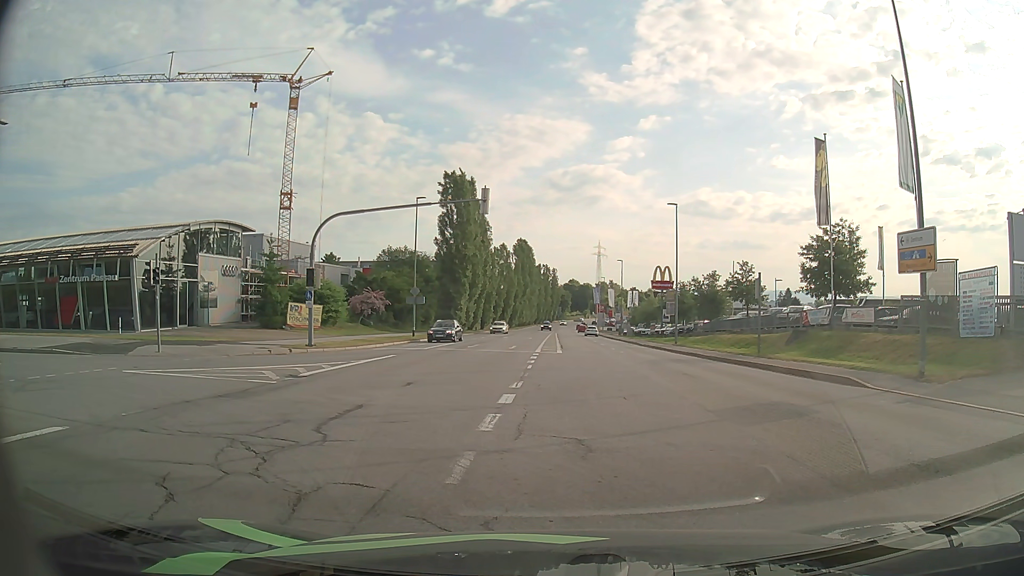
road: secondary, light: Day
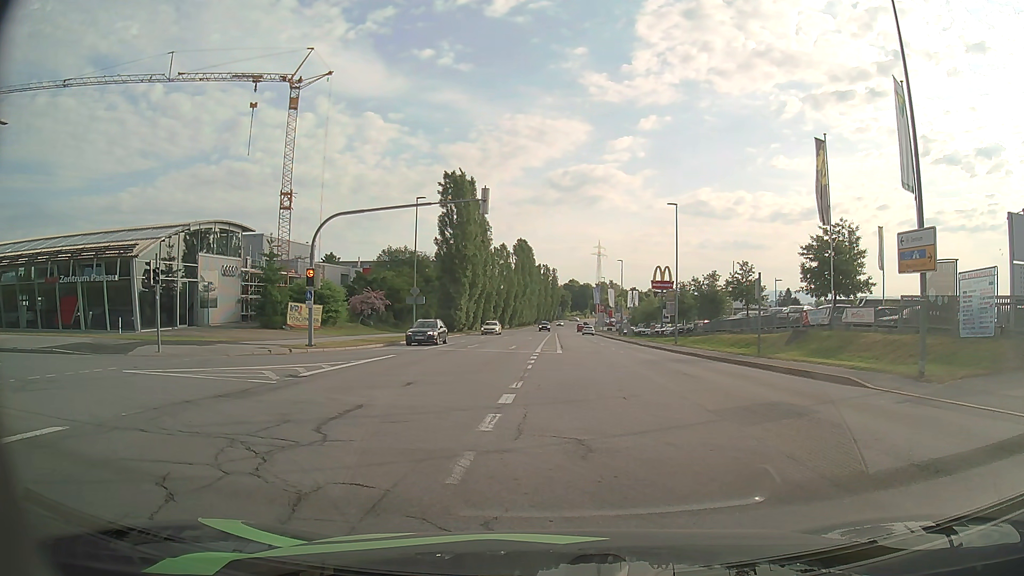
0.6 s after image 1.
(0.0, 0.0) m; 0°
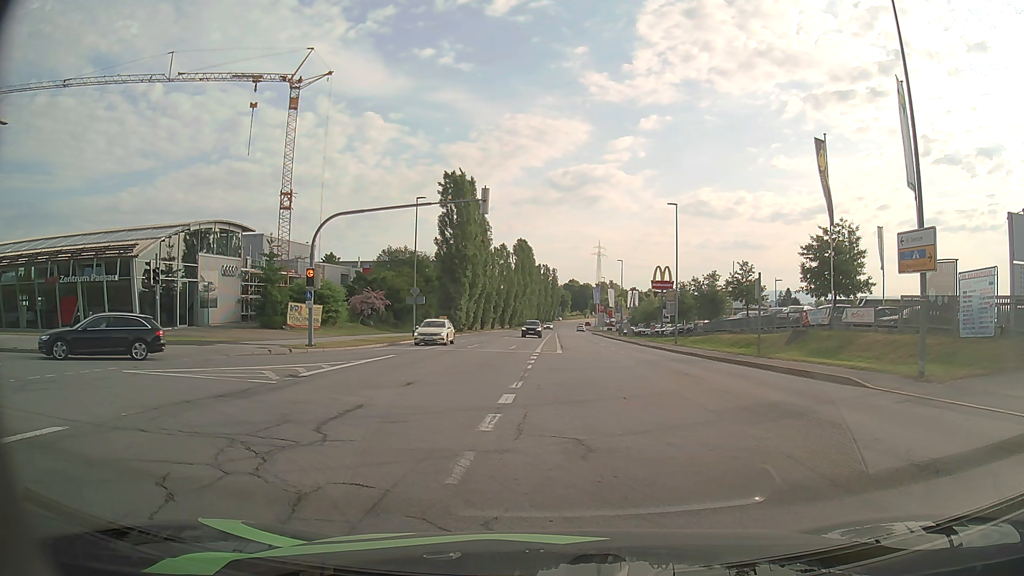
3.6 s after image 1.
(0.0, 0.0) m; 0°
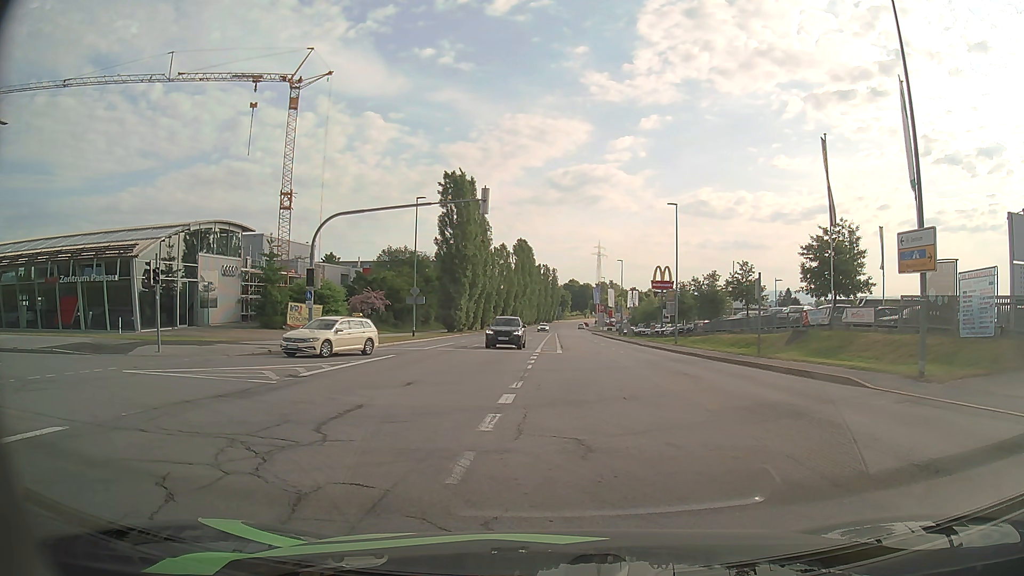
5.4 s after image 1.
(0.0, 0.0) m; 0°
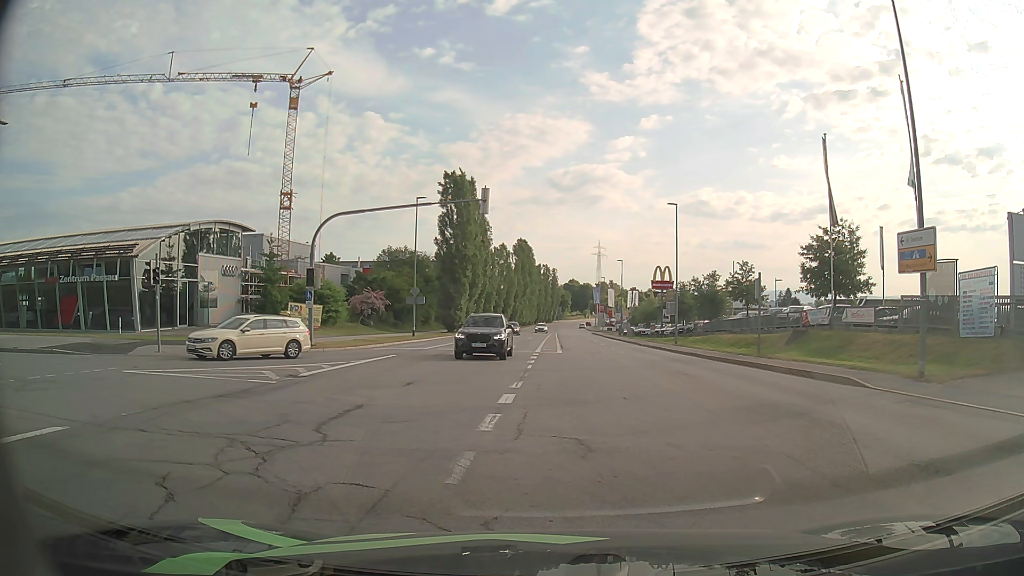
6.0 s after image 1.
(0.0, 0.0) m; 0°
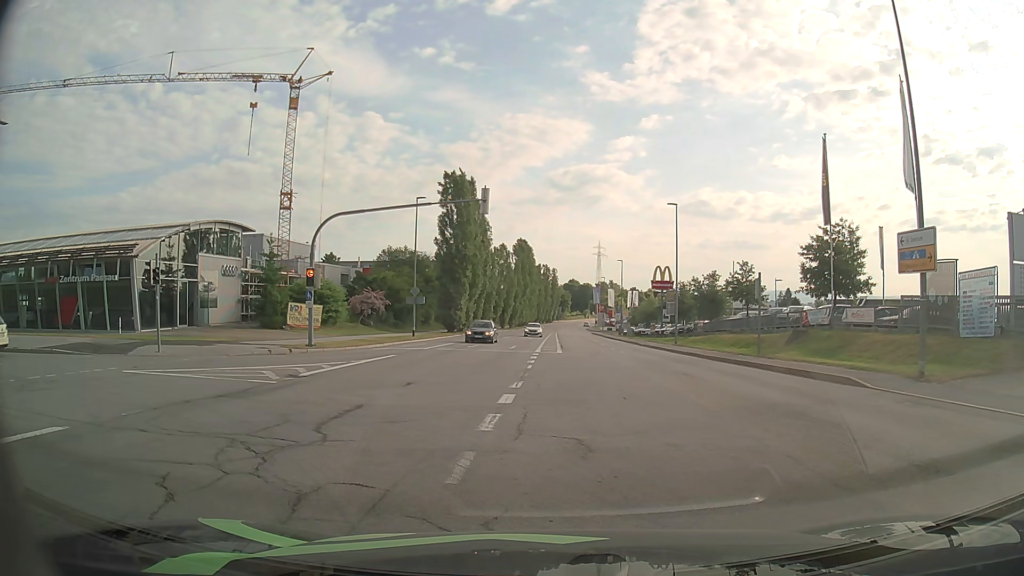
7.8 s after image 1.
(0.0, 0.0) m; 0°
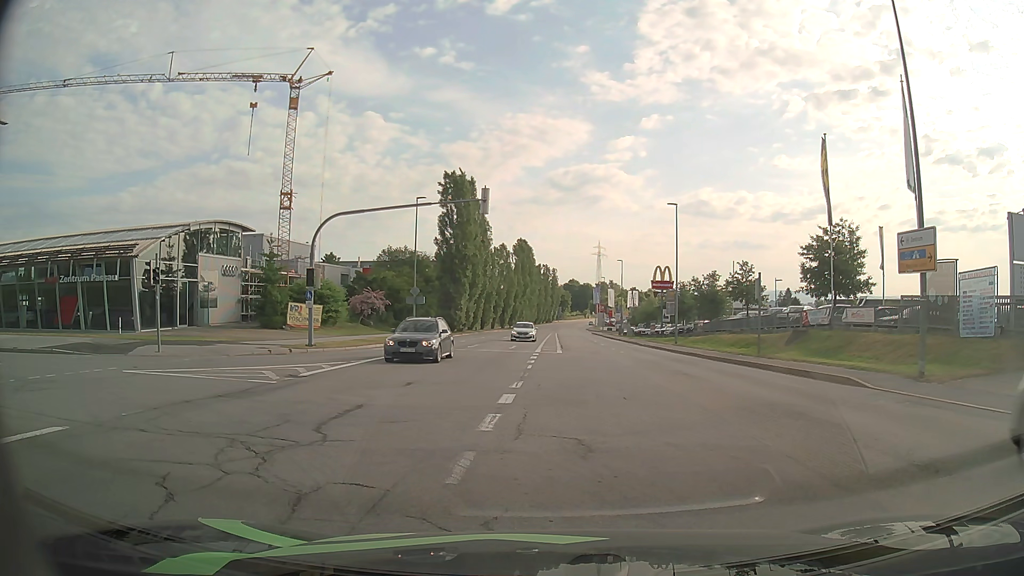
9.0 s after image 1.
(0.0, 0.0) m; 0°
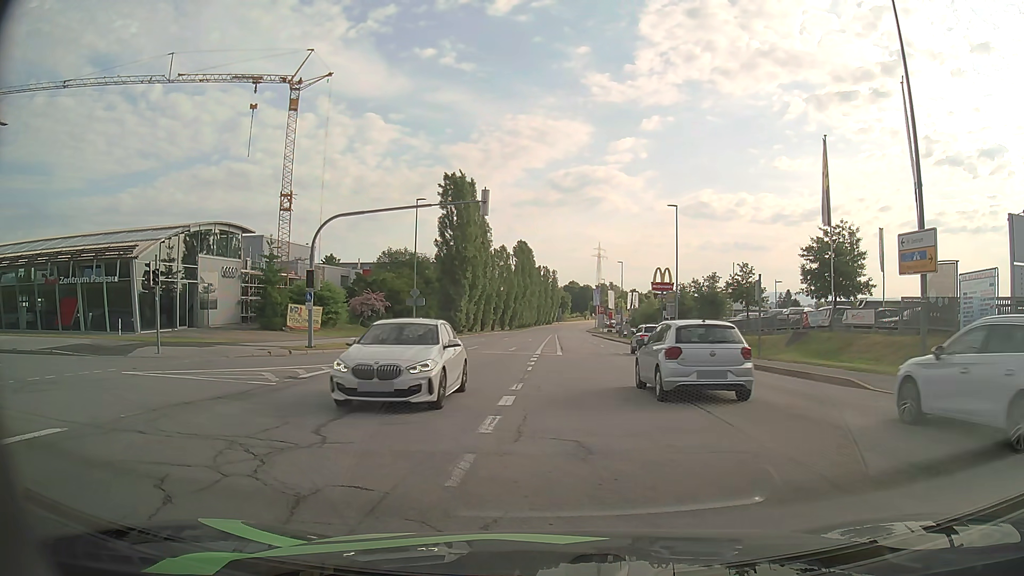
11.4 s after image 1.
(0.0, 0.0) m; 0°
(-3, +9) (-12, +14) (-21, +15) (-31, +16) (-41, +16) (-51, +17) (-61, +19) (-71, +21) (-81, +24) (-90, +27) m
